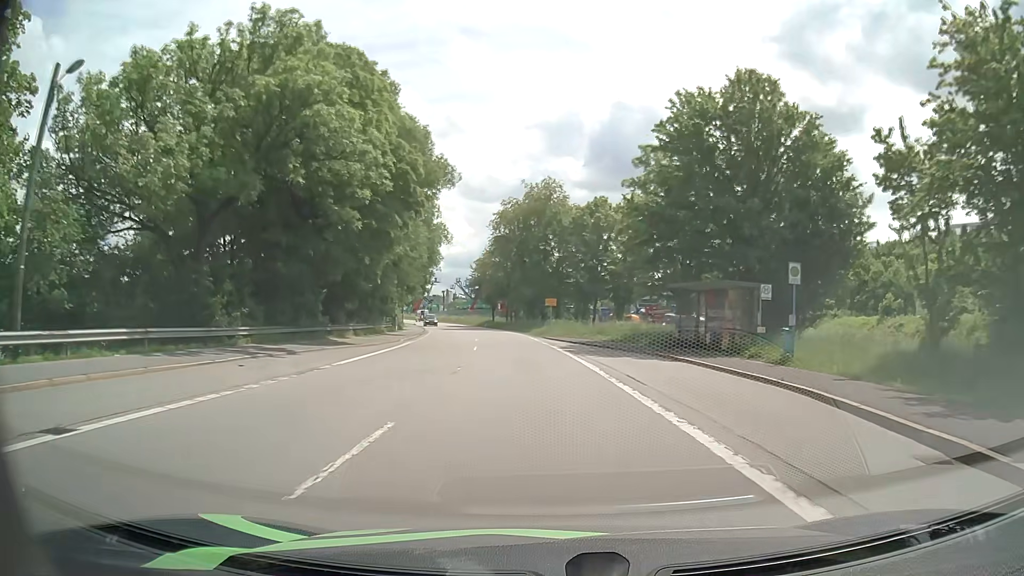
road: primary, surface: asphalt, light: Day
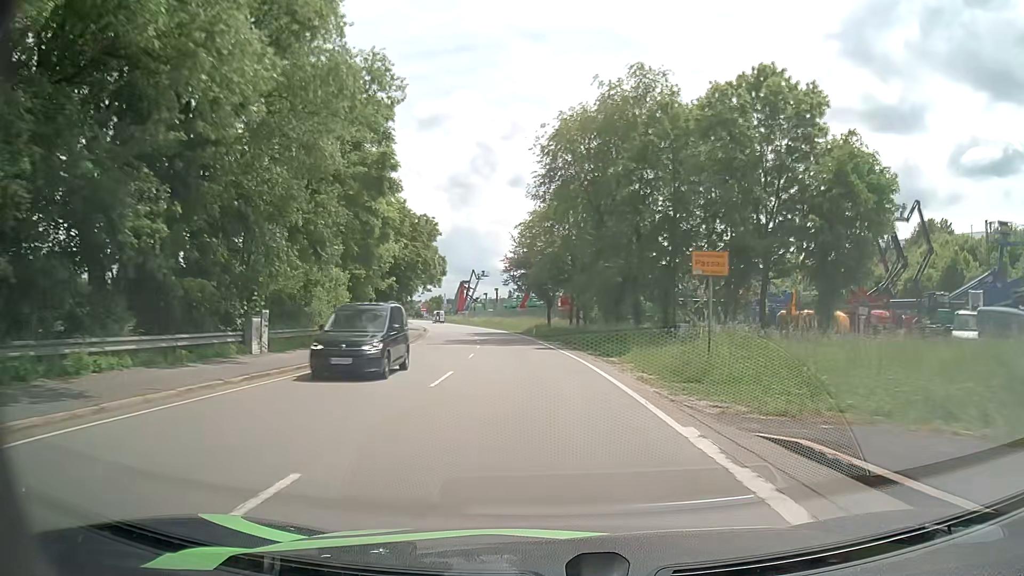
(-2.0, +39.3) m; -6°
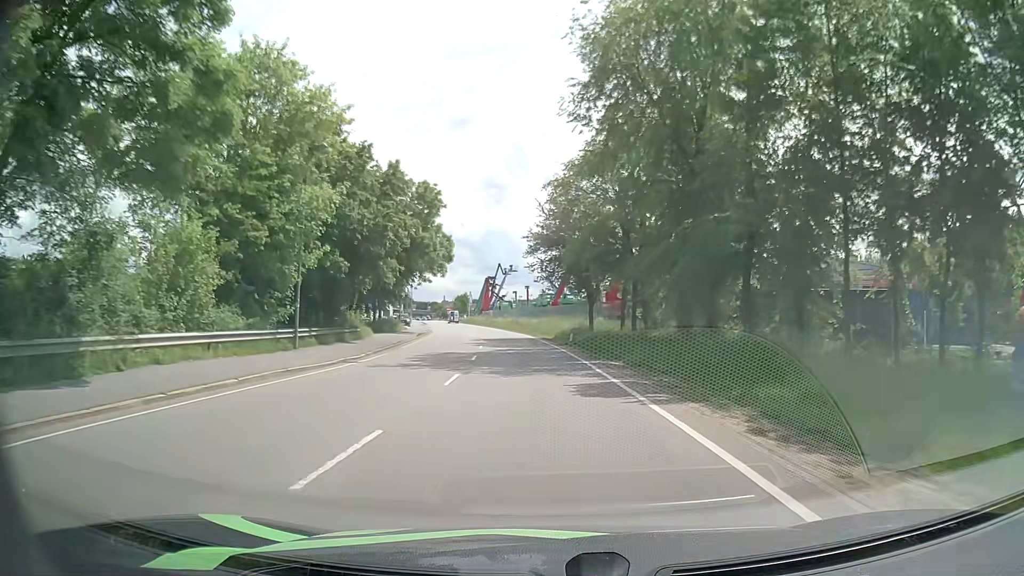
(-0.4, +18.6) m; -2°
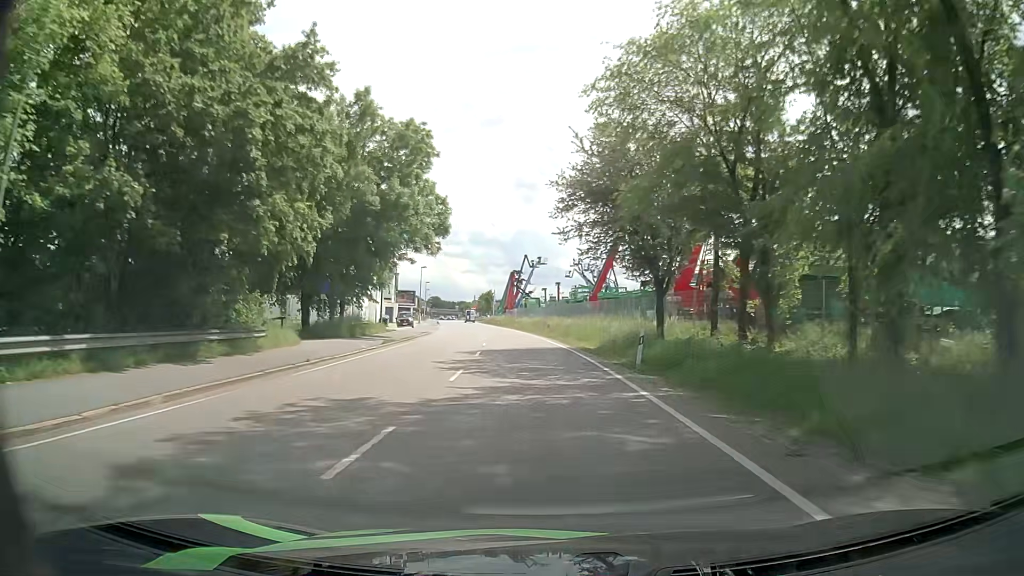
(-0.4, +17.7) m; -3°
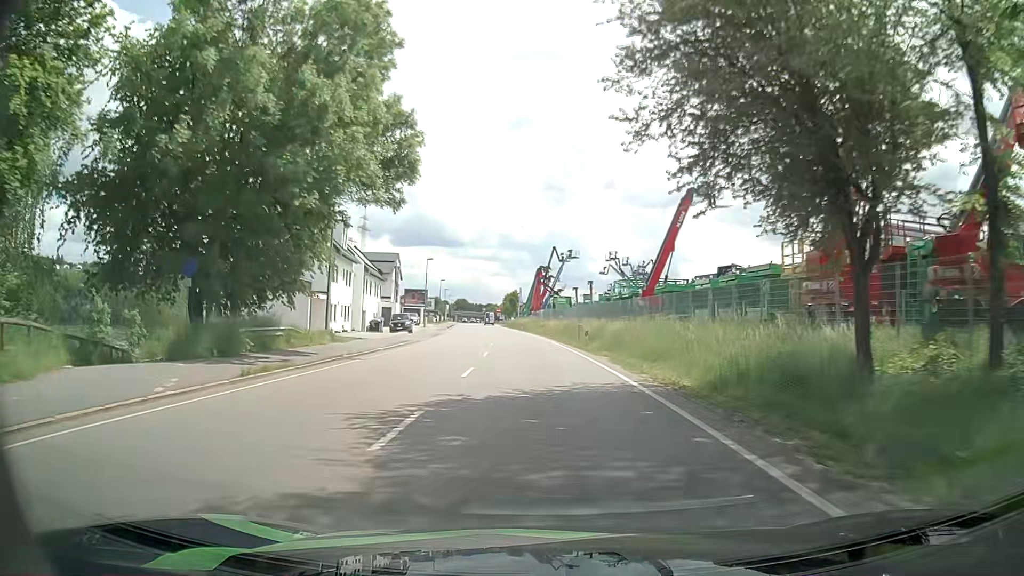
(-0.3, +16.8) m; -2°
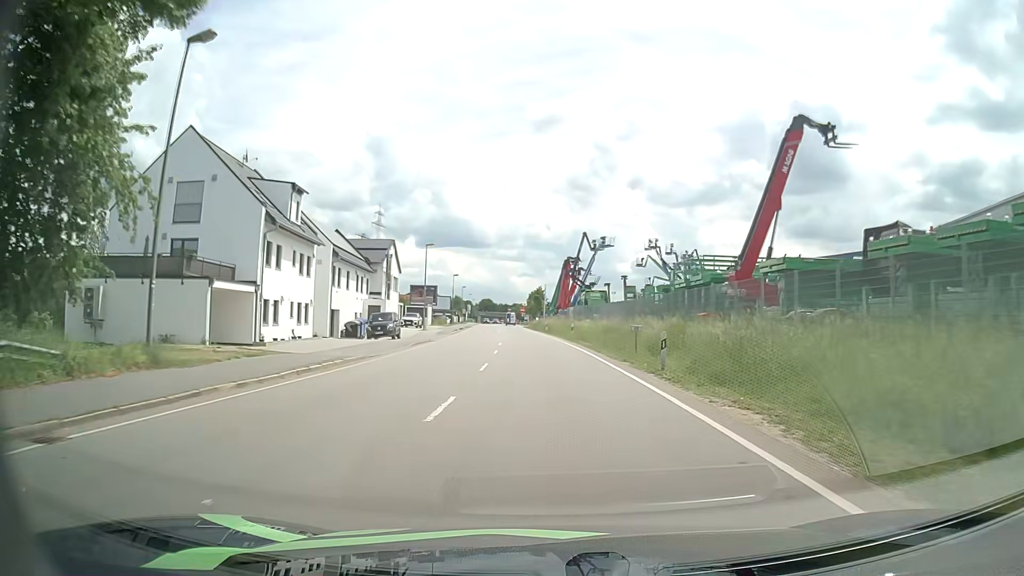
(-0.3, +15.9) m; -2°
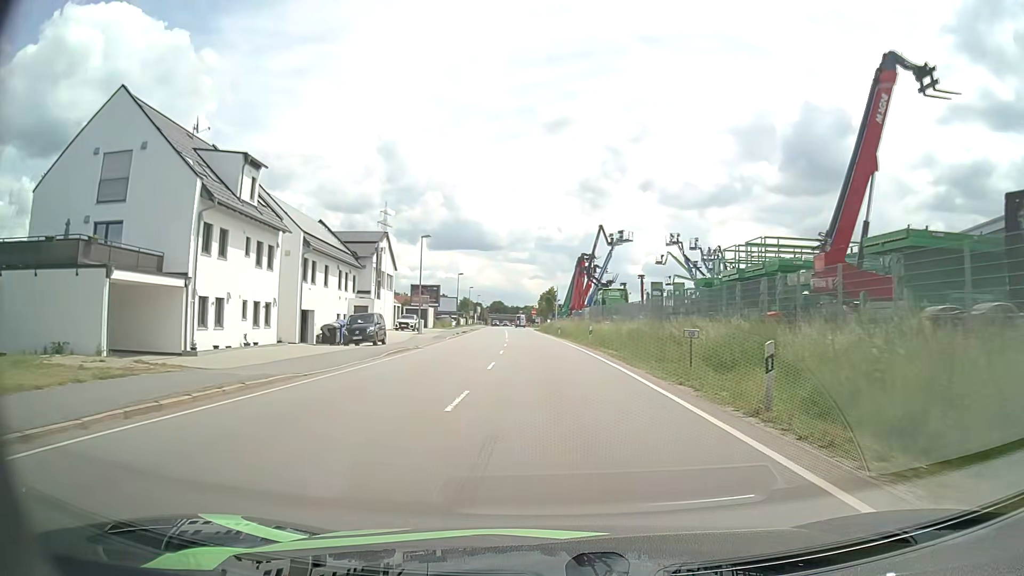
(-0.1, +7.8) m; -1°
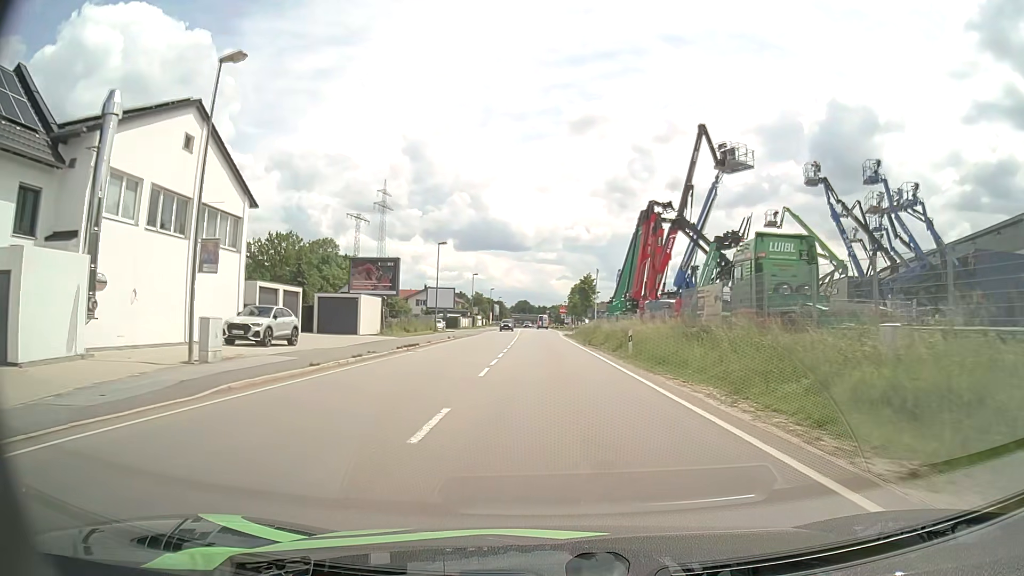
(-1.0, +39.0) m; -3°
(0, +10) (0, +20) (0, +30) (0, +40) (0, +50) (0, +60) (0, +70) (0, +80) (0, +90) (0, +100) m
